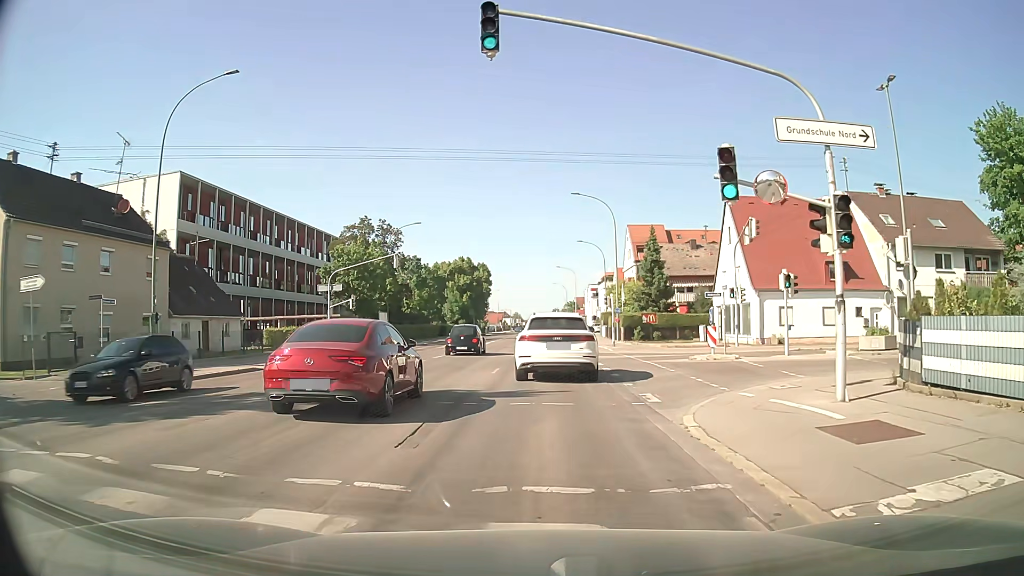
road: tertiary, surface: asphalt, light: Day
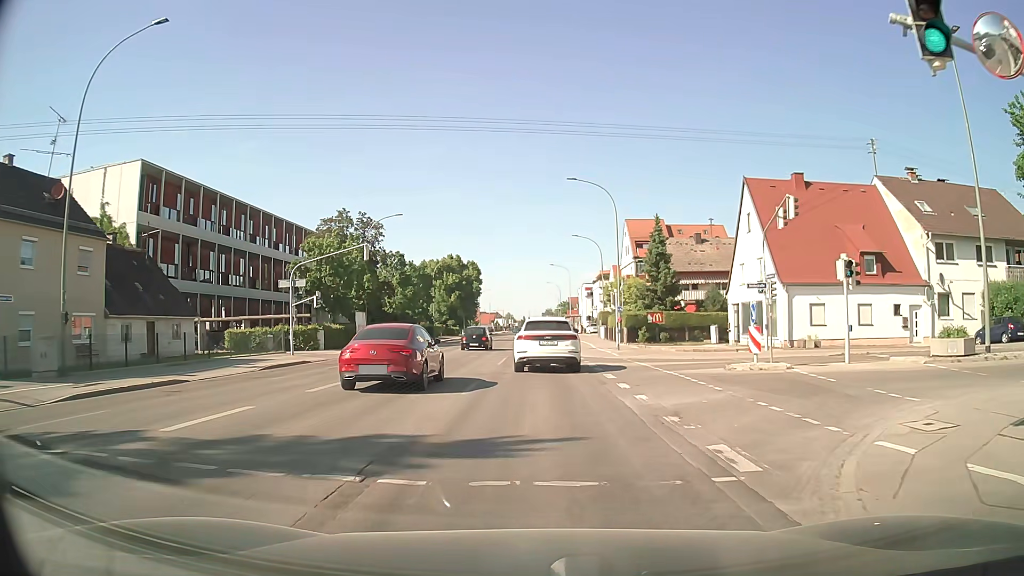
(0.0, +6.1) m; +1°
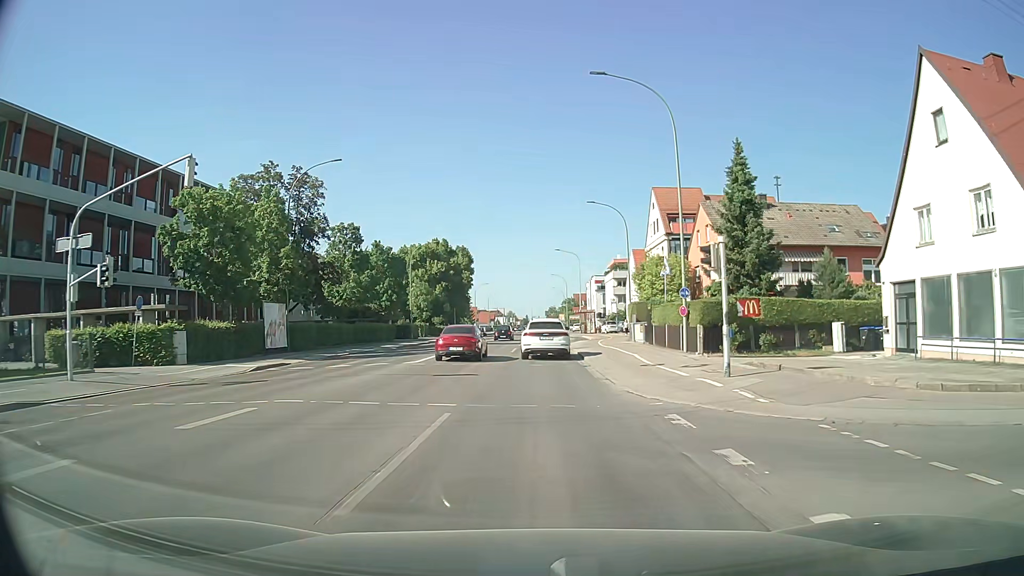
(0.0, +21.3) m; -1°
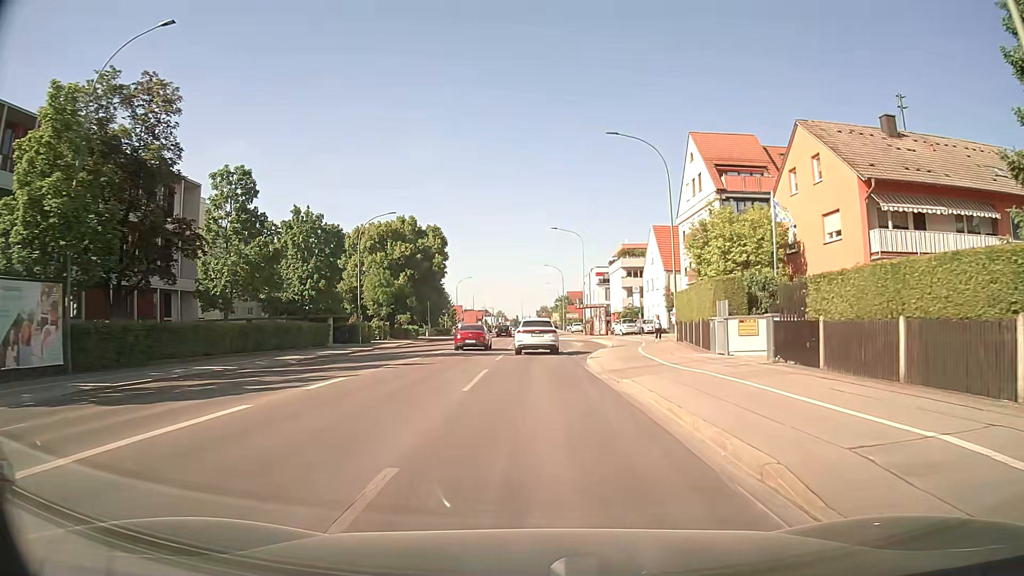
(0.0, +21.8) m; +1°
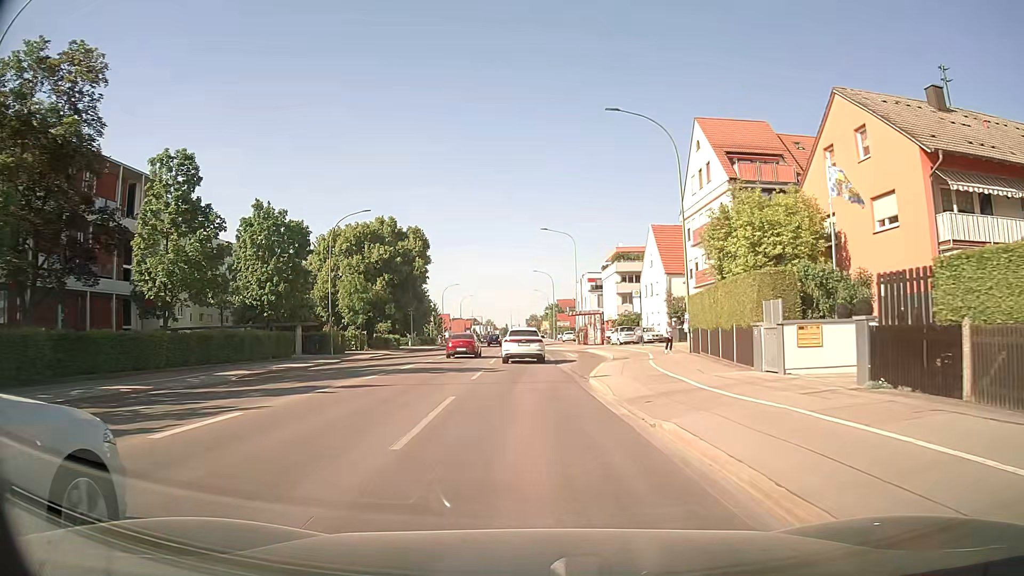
(0.0, +5.8) m; +1°
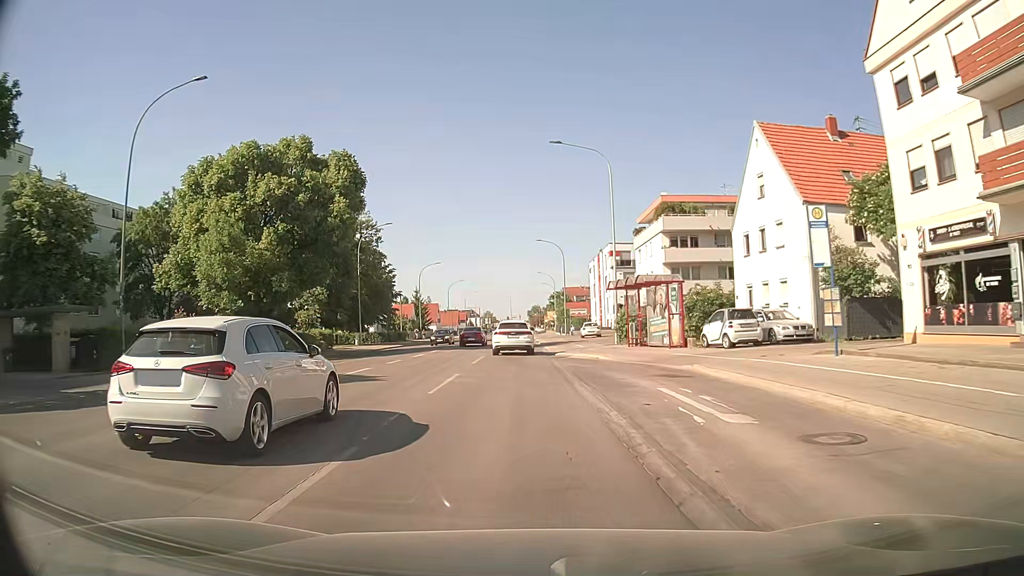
(-0.2, +31.4) m; 0°
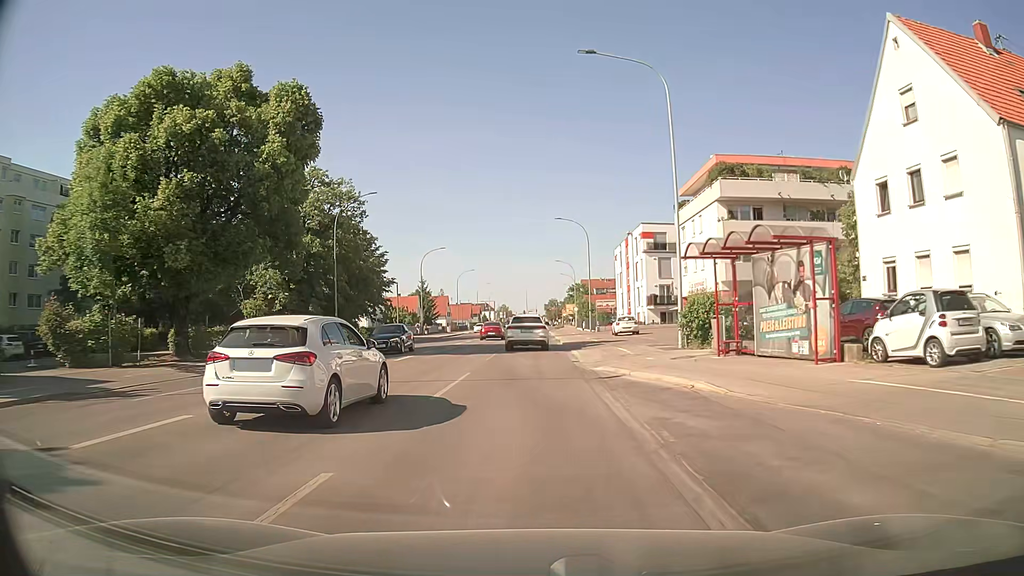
(-0.3, +13.5) m; -2°
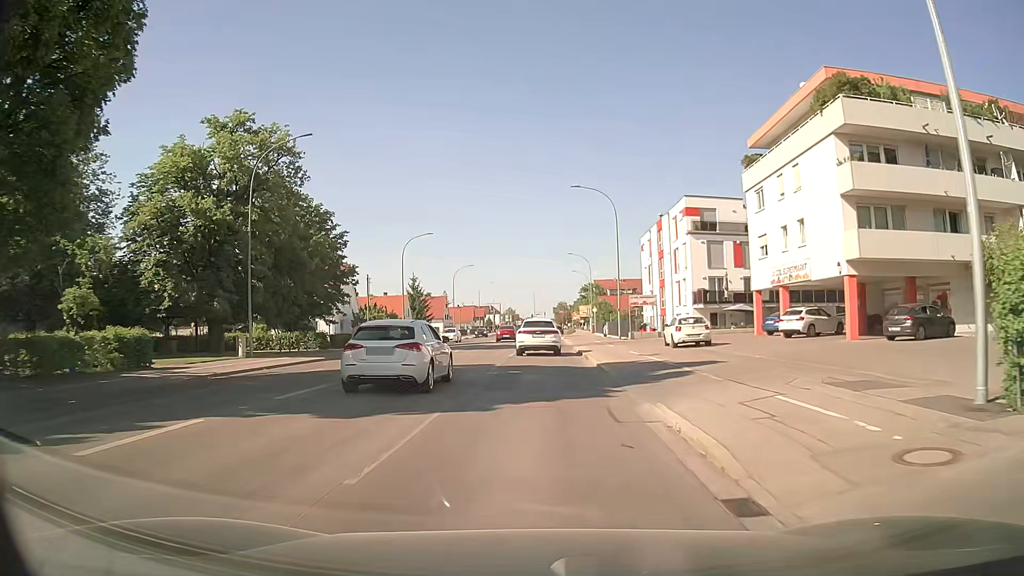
(-0.1, +18.2) m; -1°
(0, +10) (0, +20) (0, +30) (+1, +40) (+1, +50) (+1, +60) (+1, +70) (+2, +80) (+2, +90) (+3, +100) m
